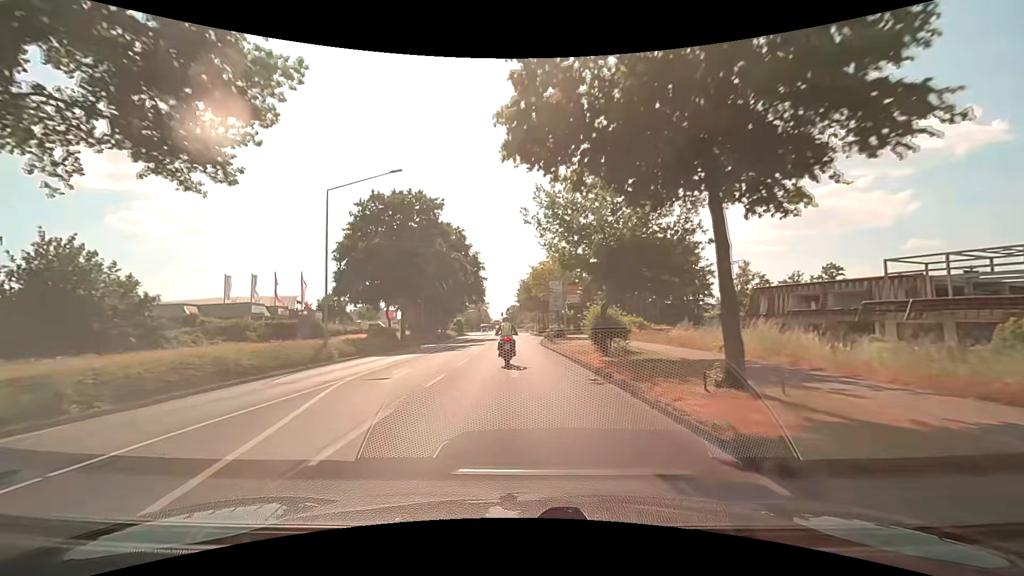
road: secondary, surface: asphalt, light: Day
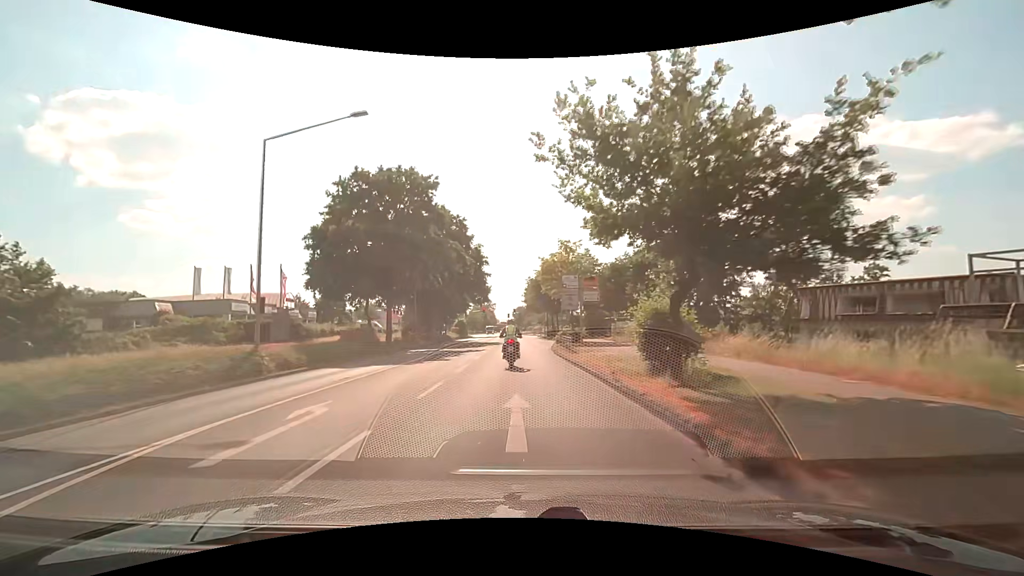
(0.0, +7.4) m; 0°
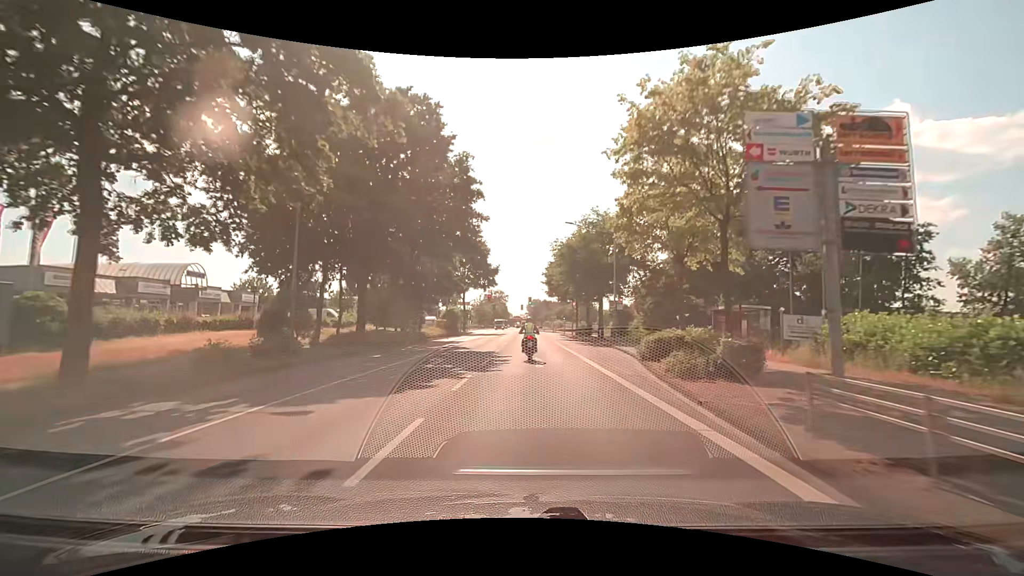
(-0.9, +29.6) m; -2°
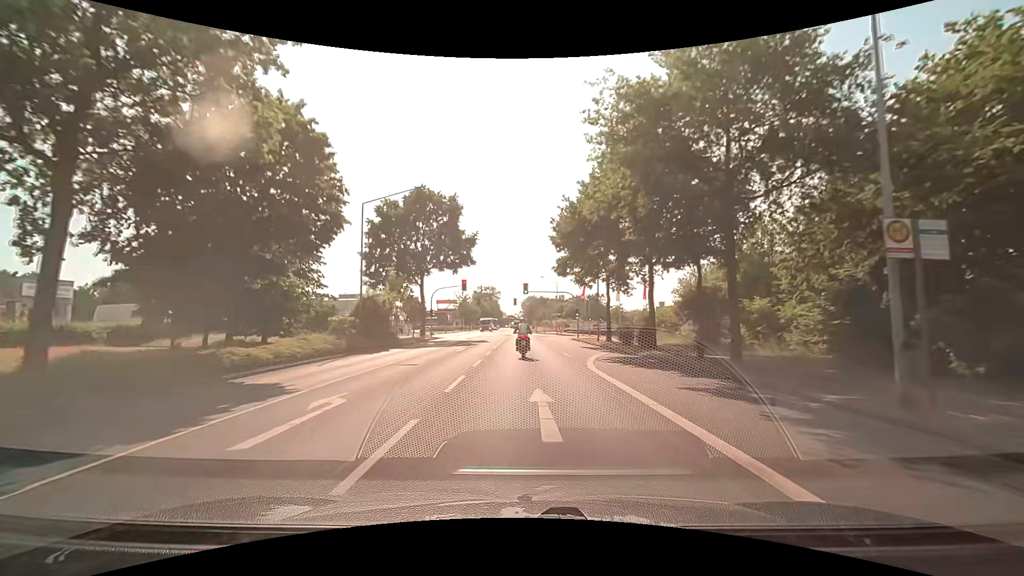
(+0.2, +30.4) m; +1°
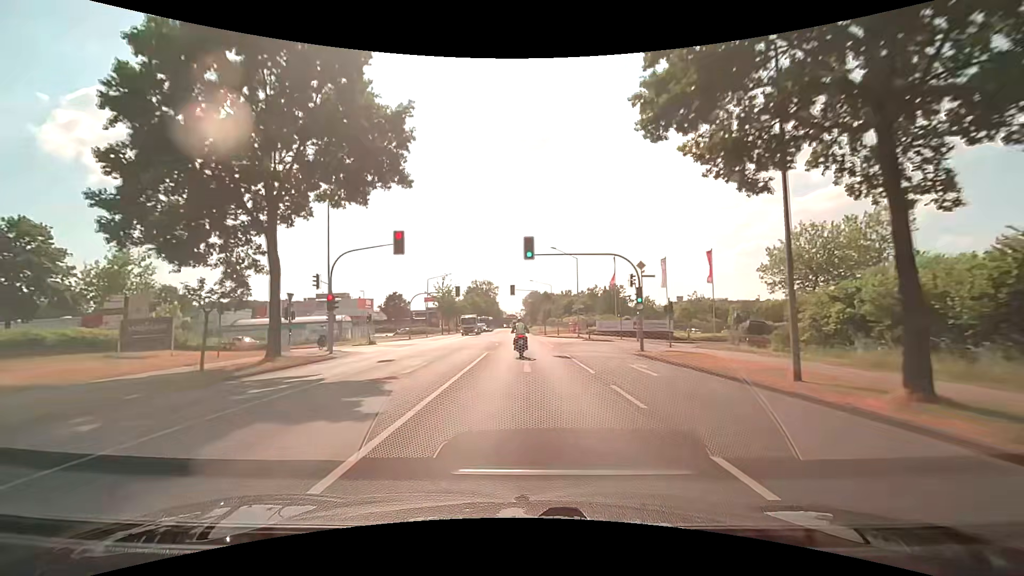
(0.0, +31.7) m; 0°
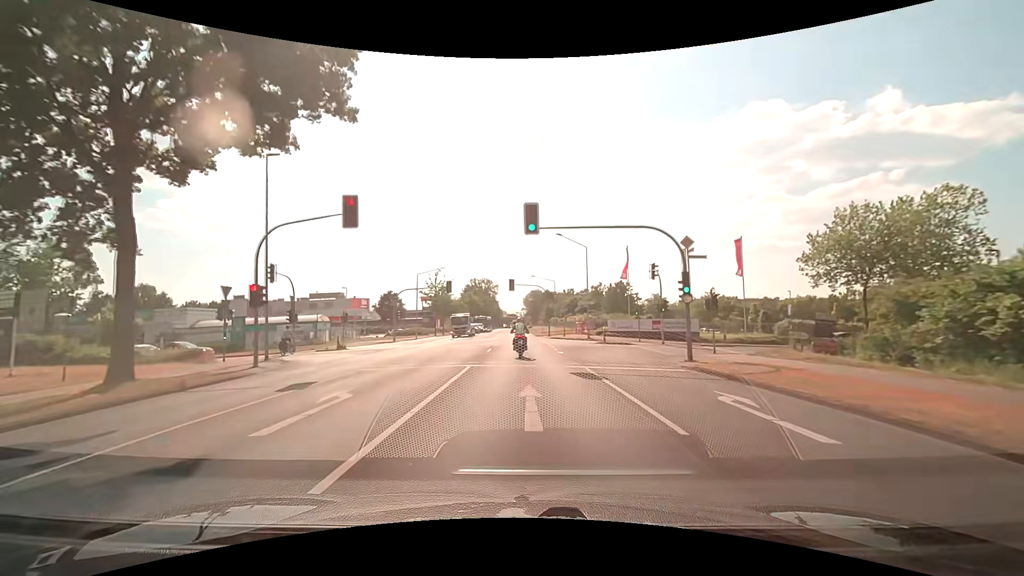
(0.0, +8.1) m; 0°
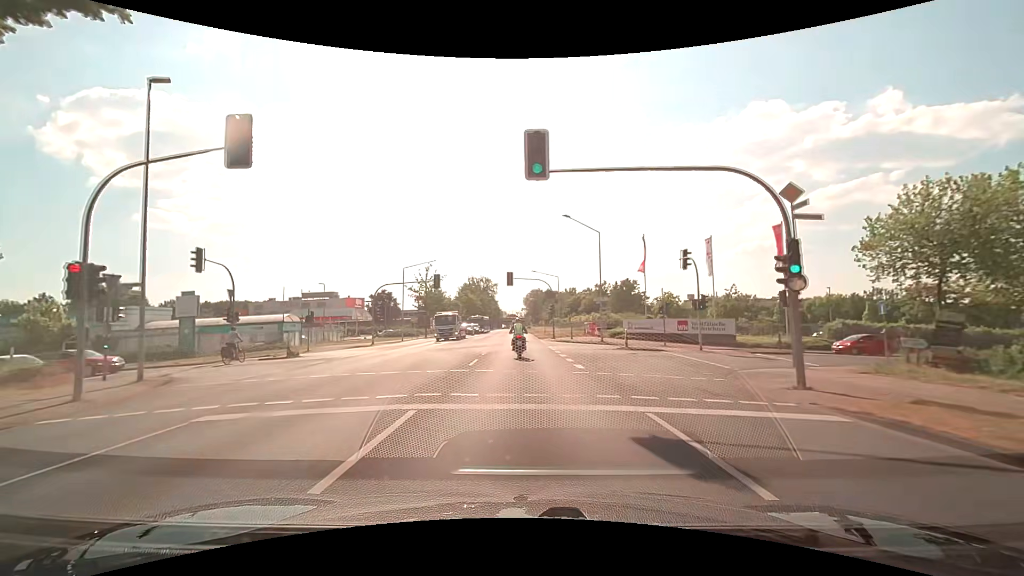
(0.0, +8.1) m; 0°
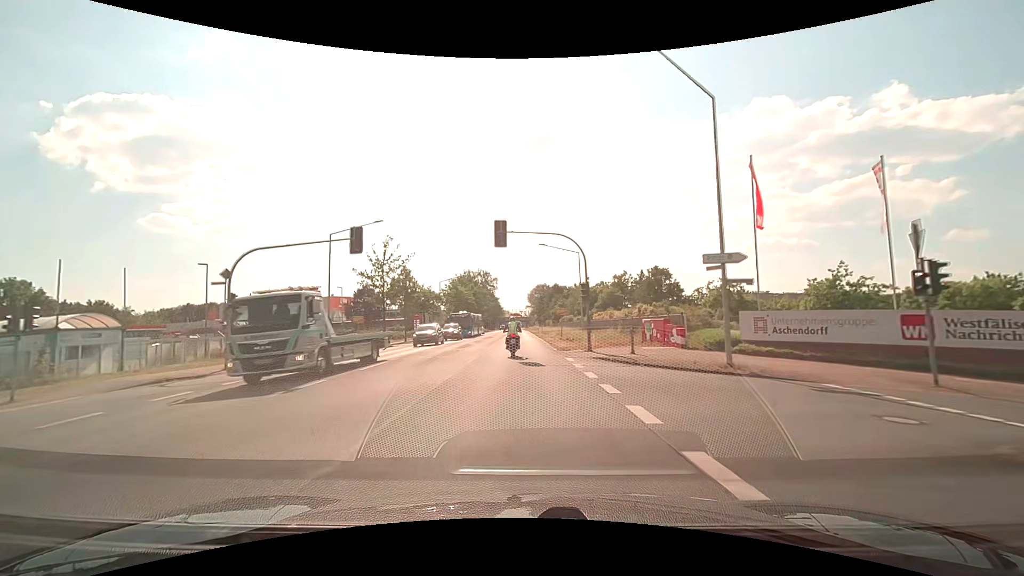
(0.0, +24.2) m; 0°
